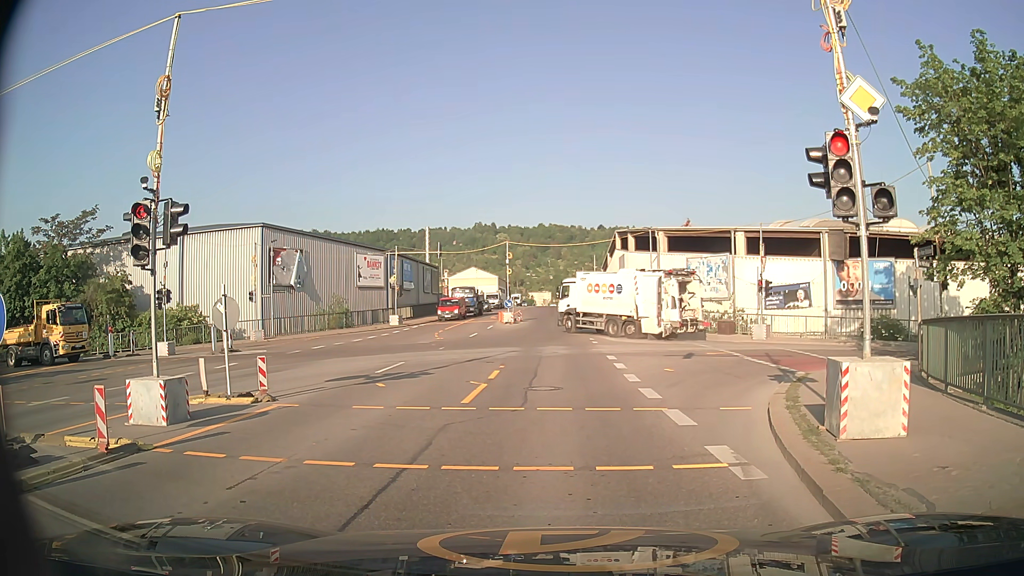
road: secondary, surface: asphalt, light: Day
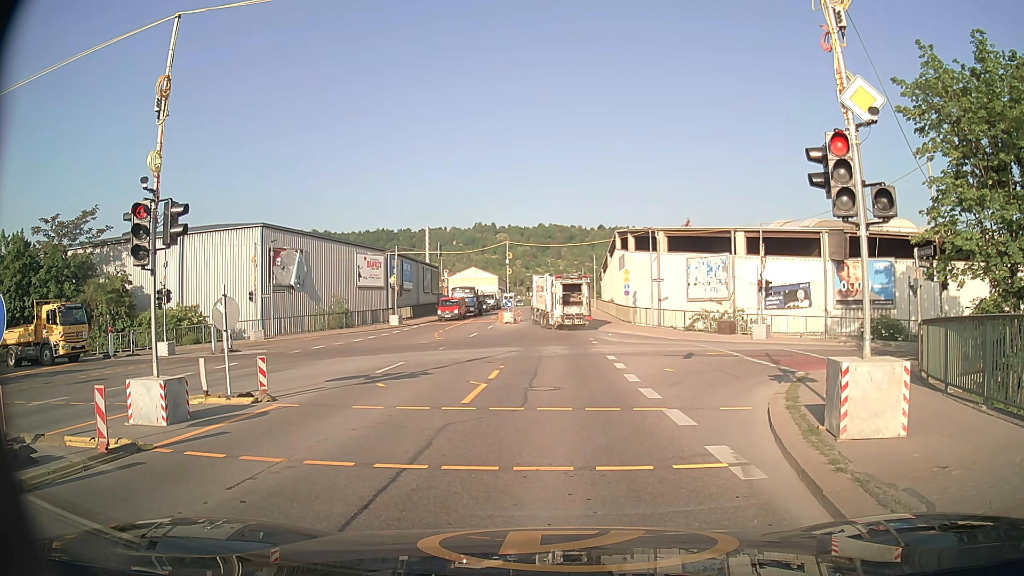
(0.0, 0.0) m; 0°
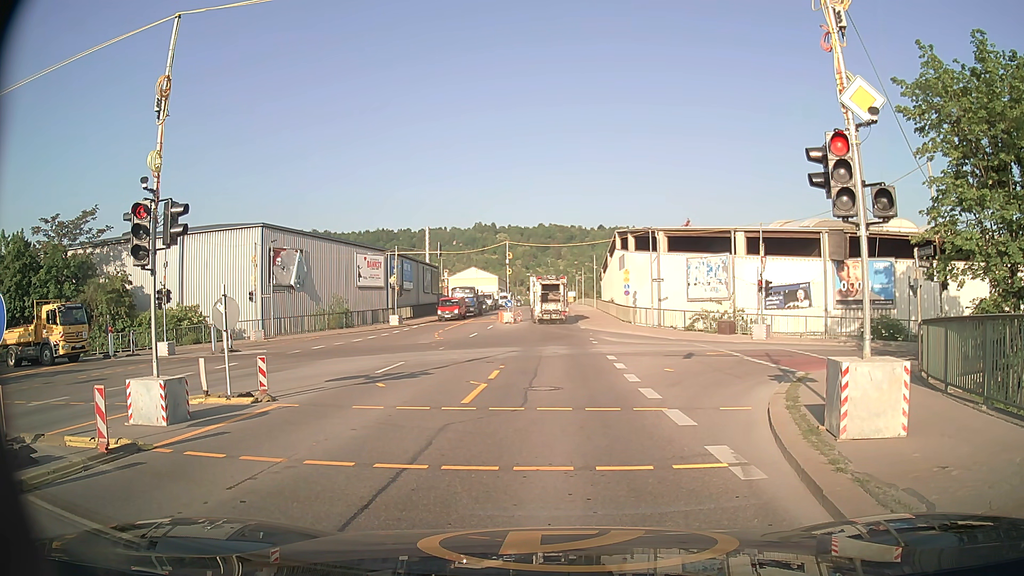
(0.0, 0.0) m; 0°
(0, +10) (0, +20) (0, +30) (0, +40) (0, +50) (+1, +60) (+1, +70) (+1, +80) (+1, +90) (+1, +100) m
